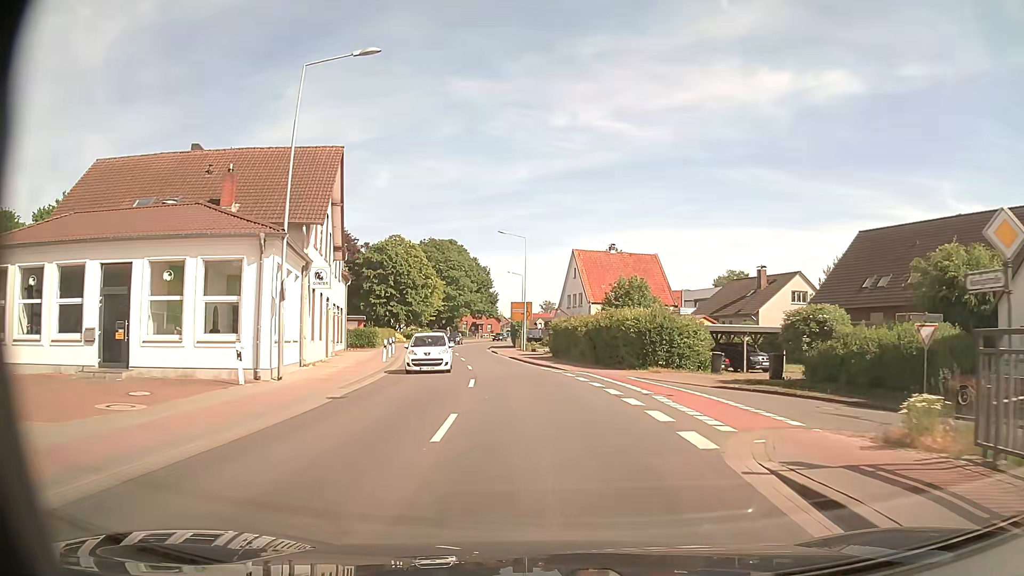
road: secondary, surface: asphalt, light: Day
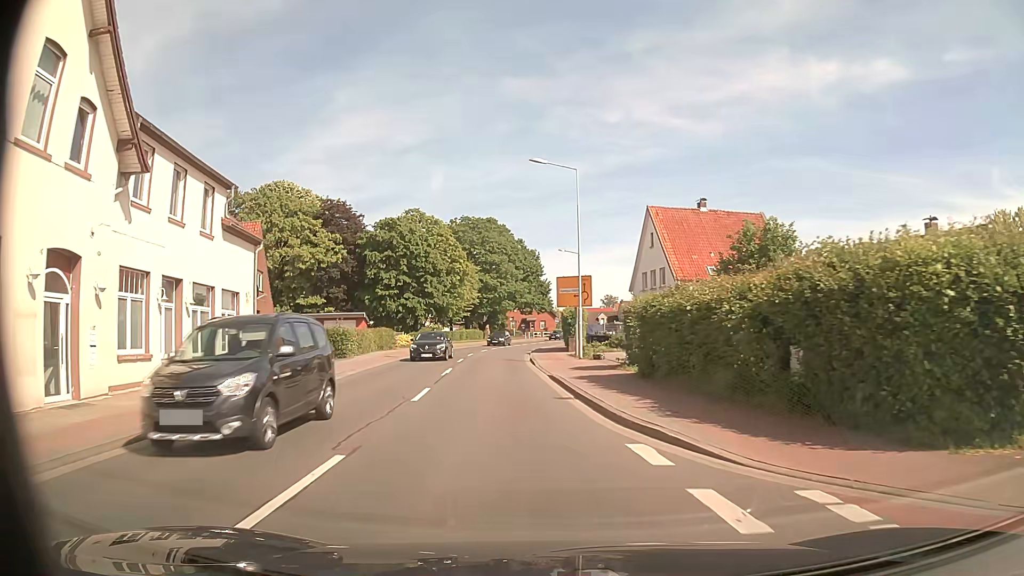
(-0.2, +22.4) m; -5°
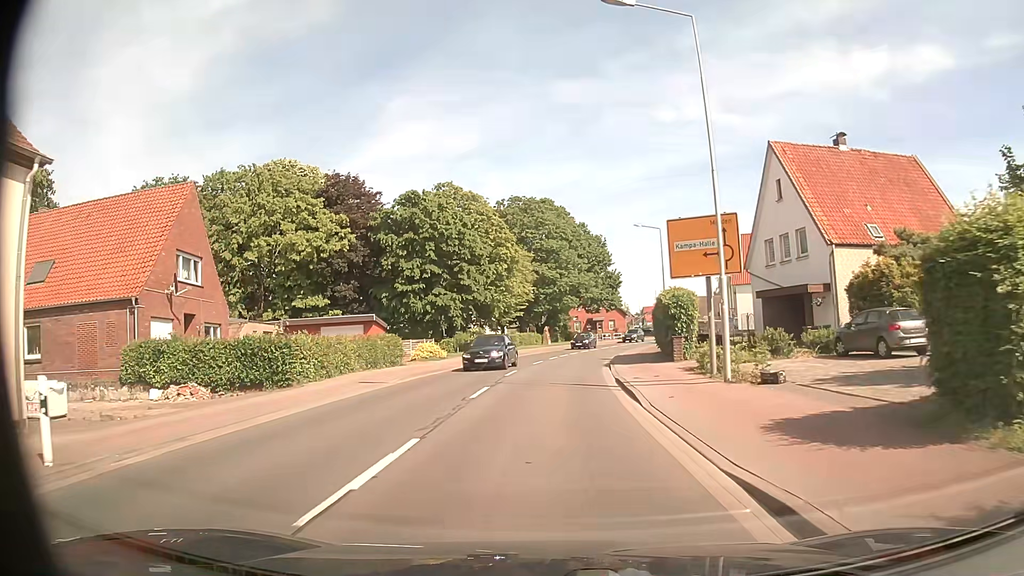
(-1.0, +16.8) m; -5°
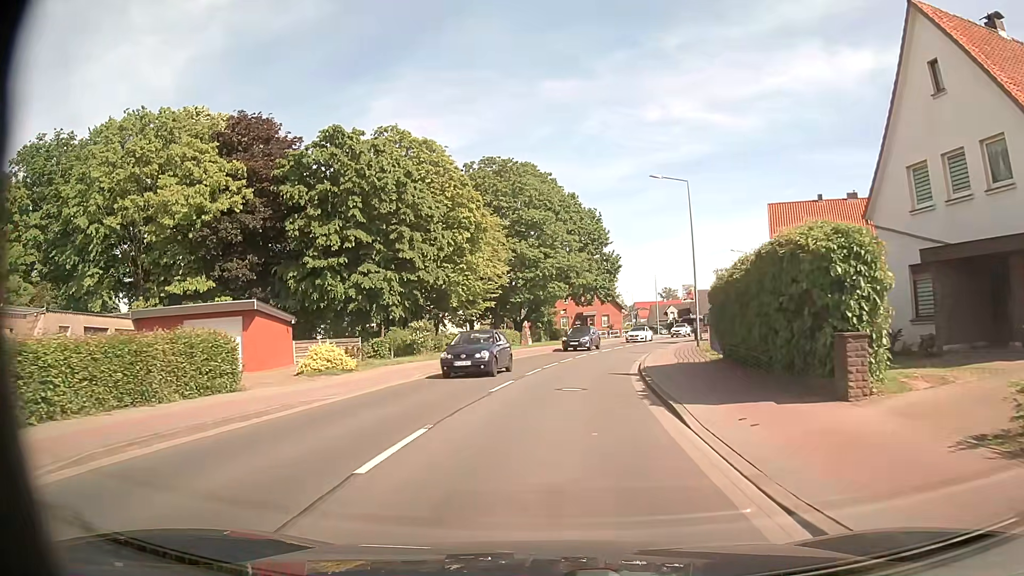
(+0.1, +16.8) m; +1°
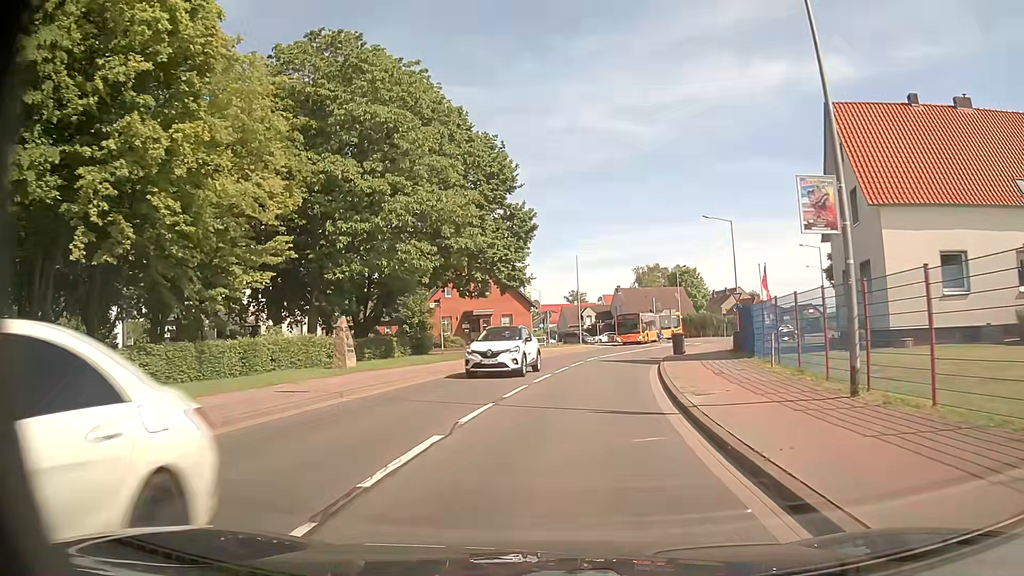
(+2.1, +27.7) m; +9°
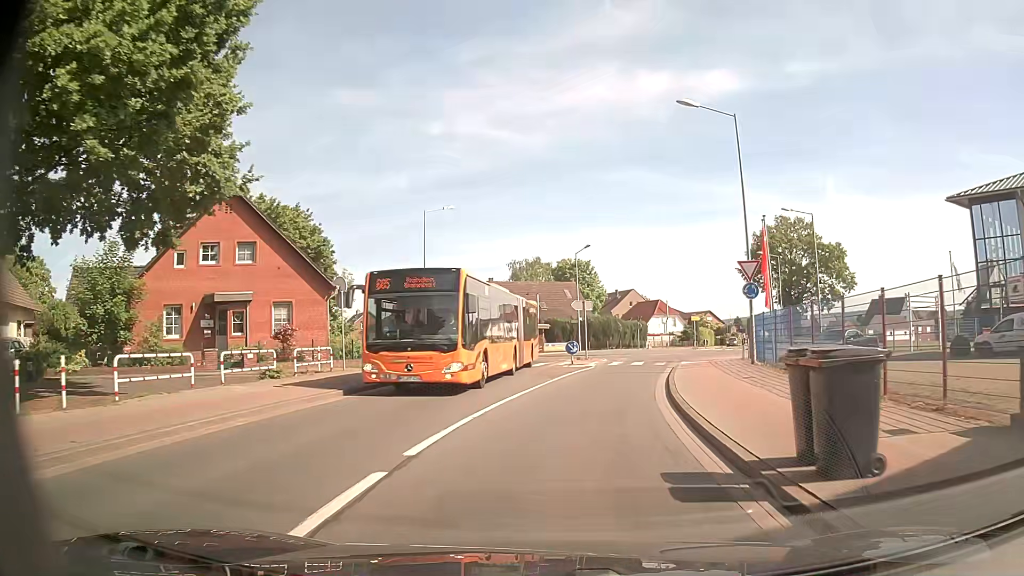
(+2.3, +27.7) m; +10°
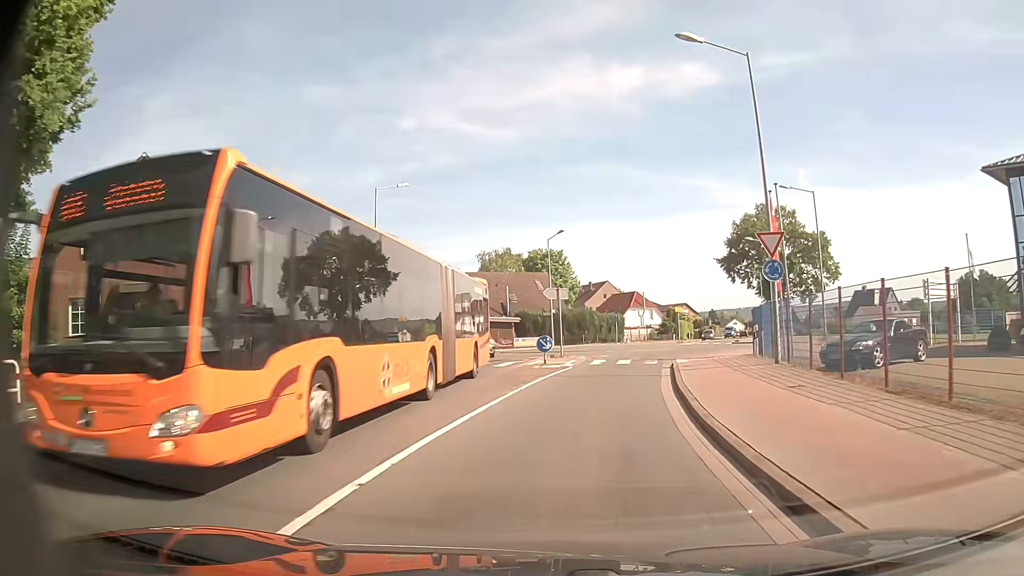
(+0.1, +5.2) m; +3°
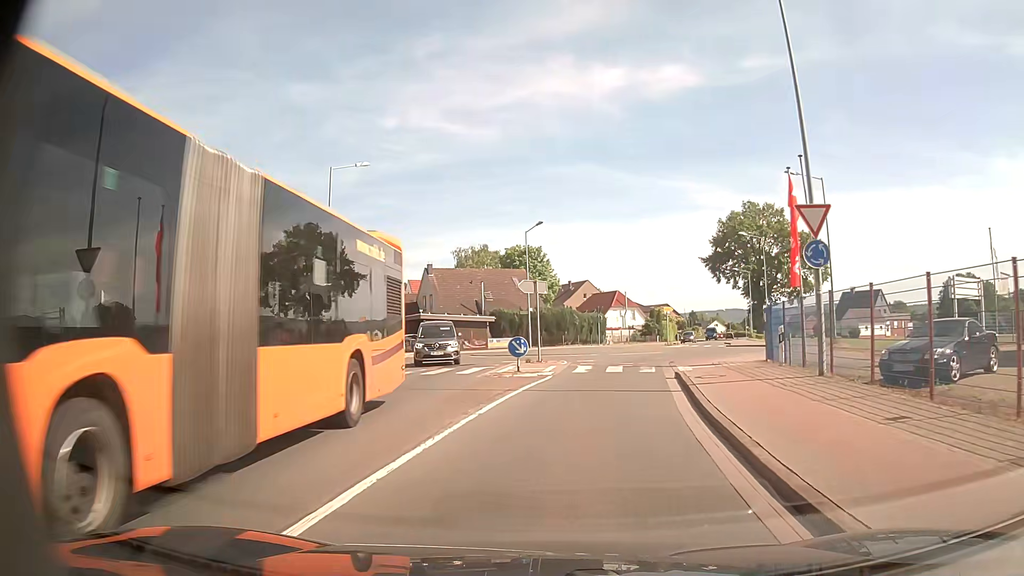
(+0.1, +4.5) m; +2°
(0, +10) (+2, +20) (+4, +29) (+10, +38) (+11, +48) (+13, +57) (+16, +67) (+18, +77) (+21, +86) (+24, +96) m
